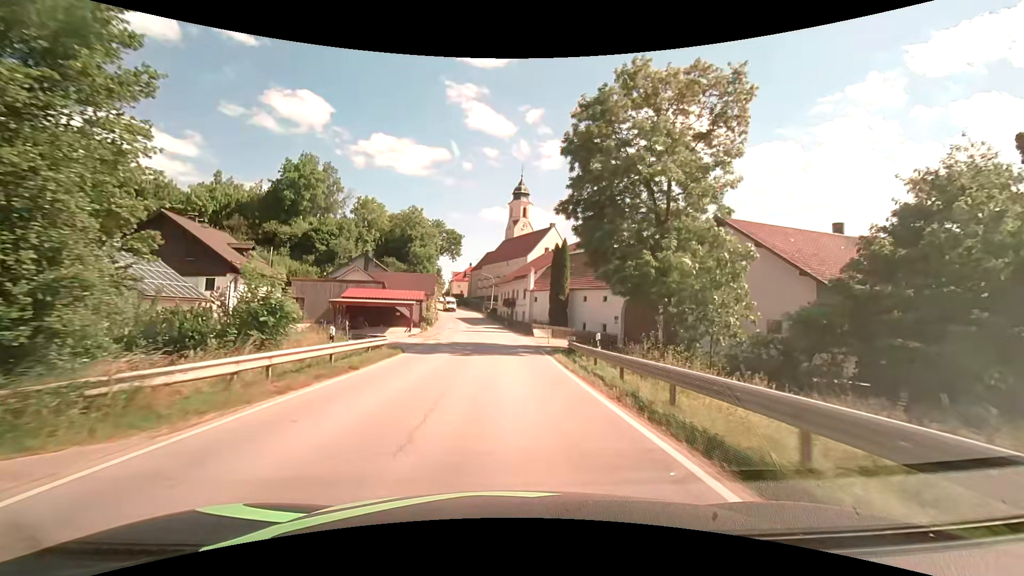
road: secondary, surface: asphalt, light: Day
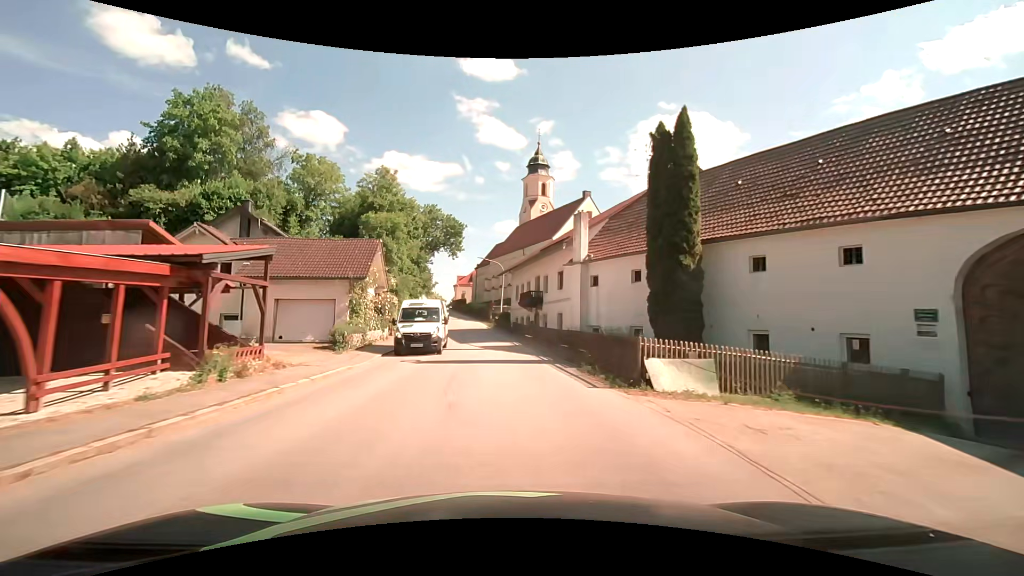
(-0.3, +31.5) m; -2°
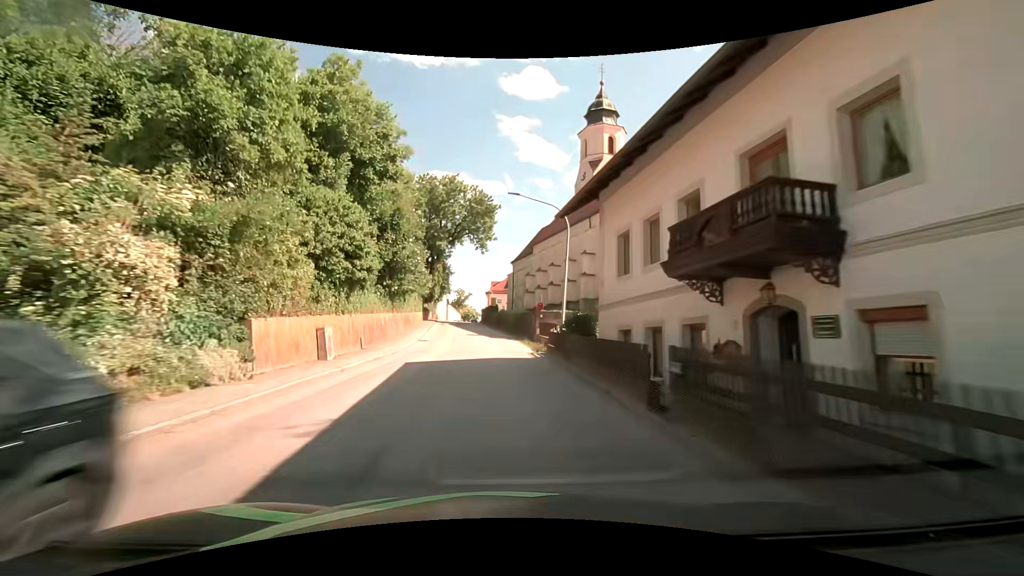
(-1.3, +31.0) m; -5°
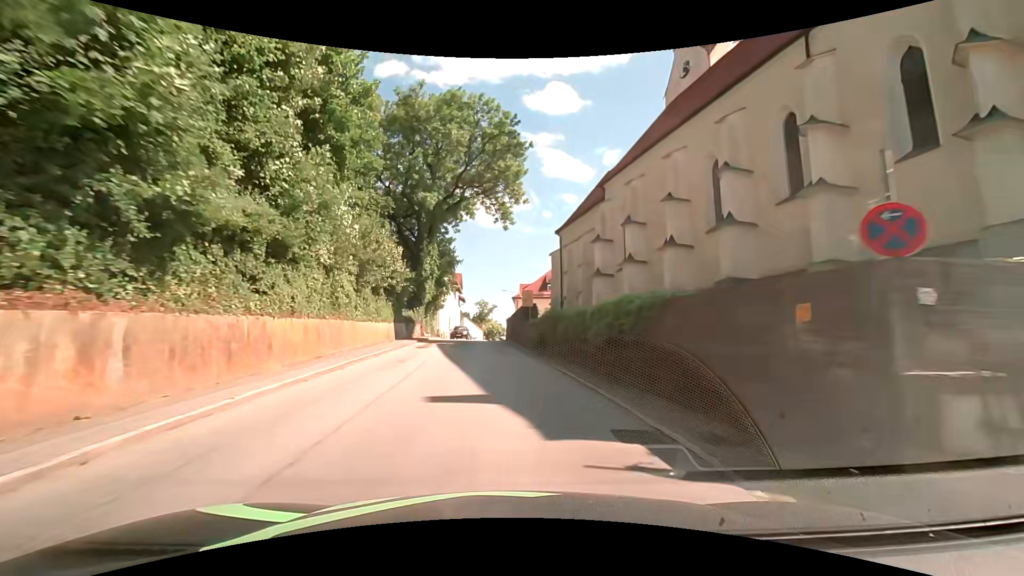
(-0.8, +30.6) m; -2°
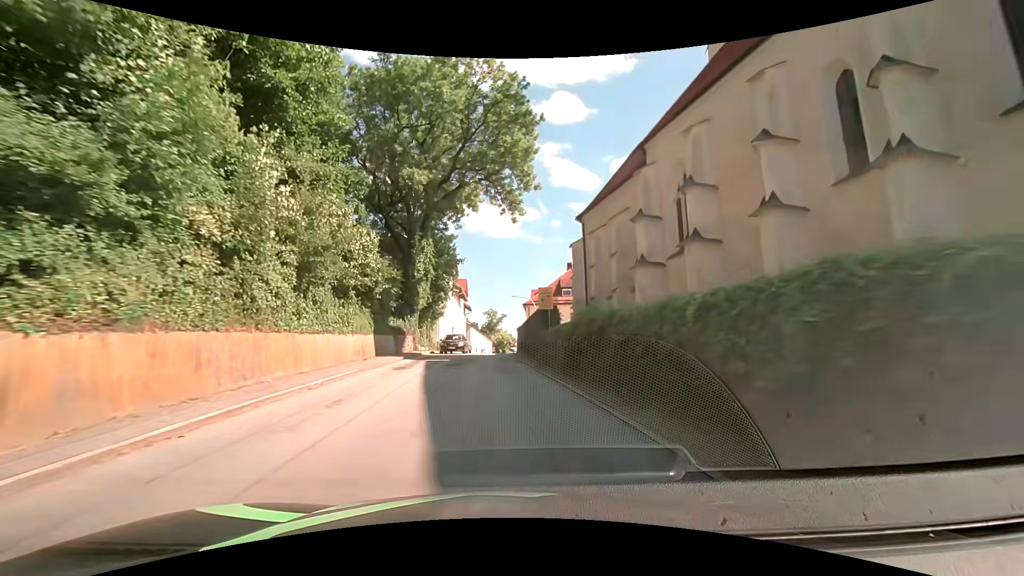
(-0.2, +7.6) m; -2°
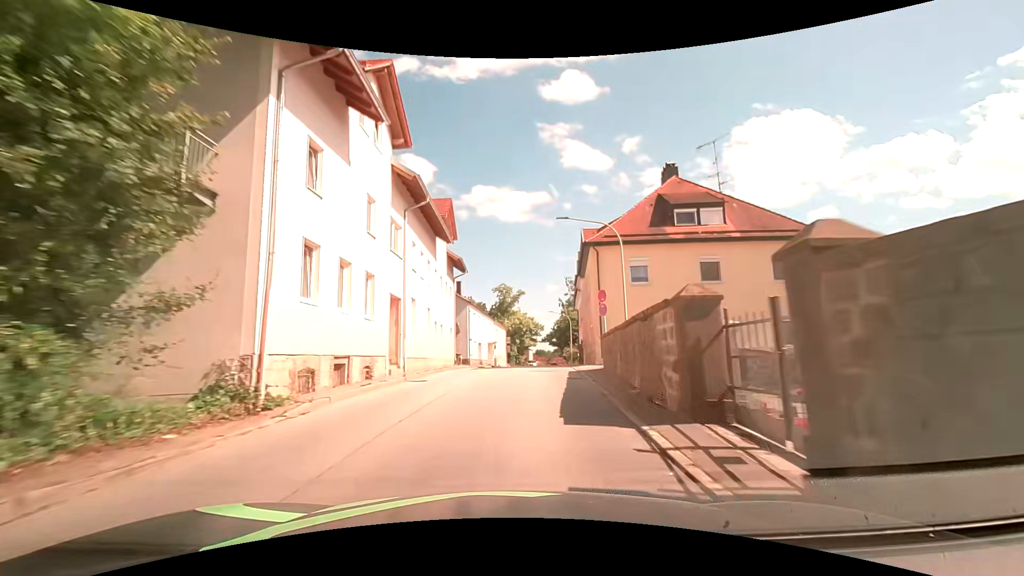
(-1.6, +38.5) m; -1°
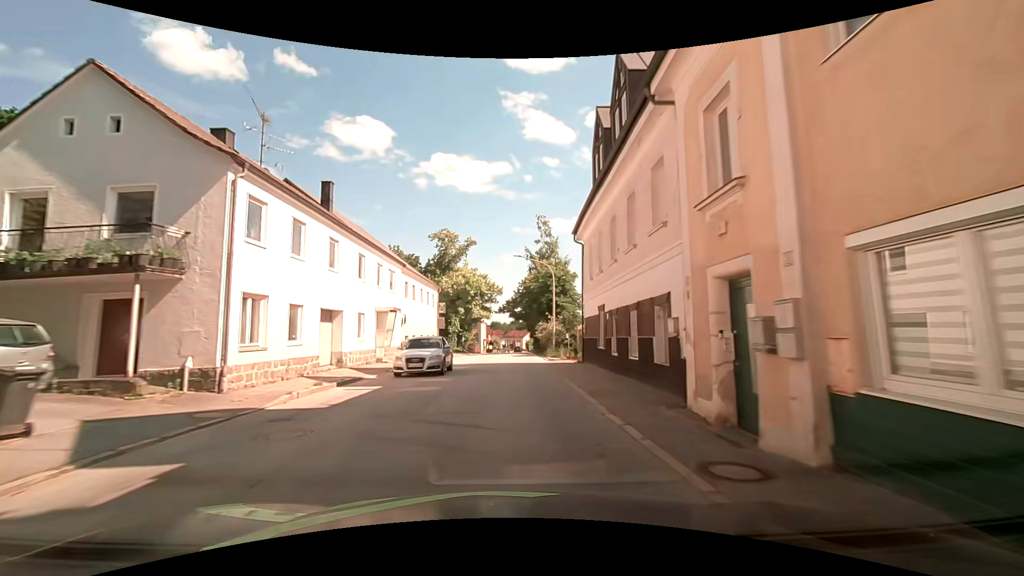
(+1.4, +32.0) m; +3°
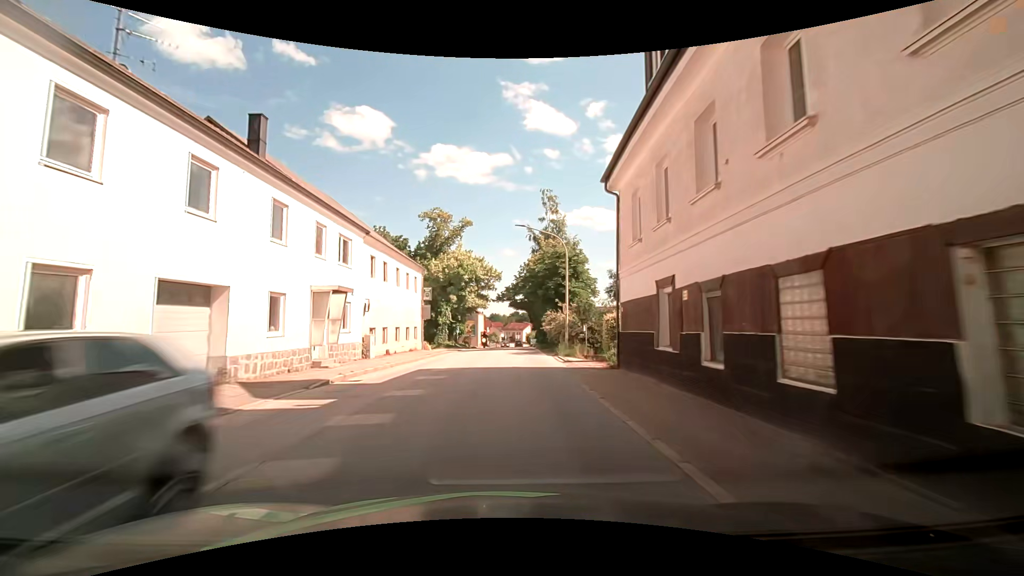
(+0.1, +8.2) m; +1°
(0, +10) (0, +20) (0, +30) (0, +40) (0, +50) (0, +60) (0, +70) (0, +80) (0, +90) (0, +100) m
